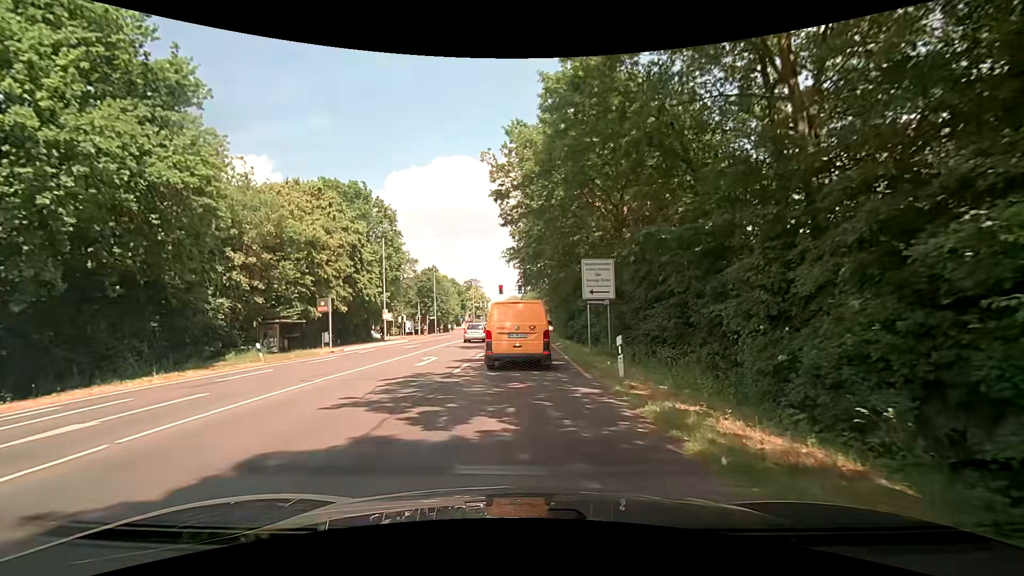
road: secondary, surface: asphalt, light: Day
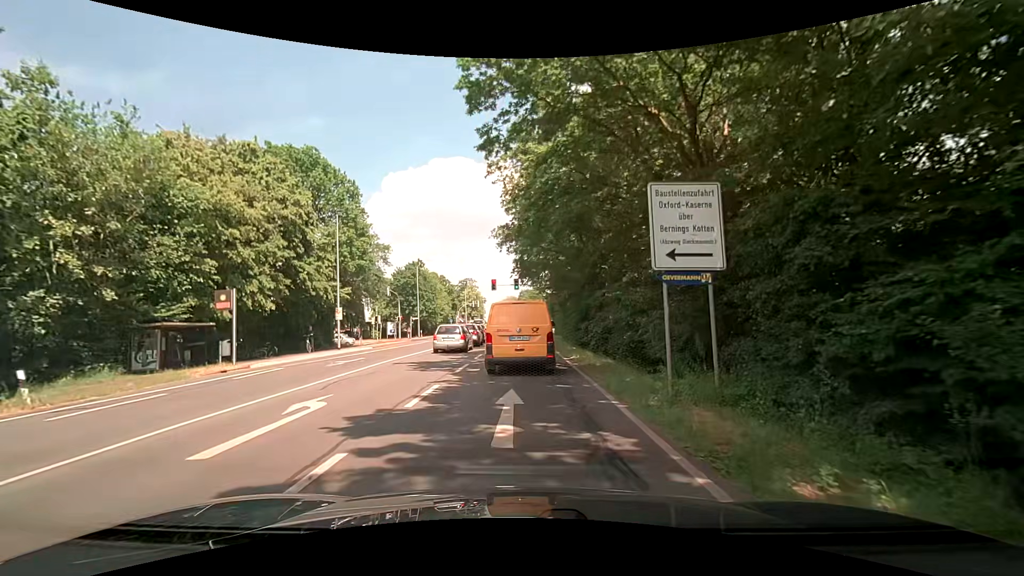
(+0.1, +11.2) m; +1°
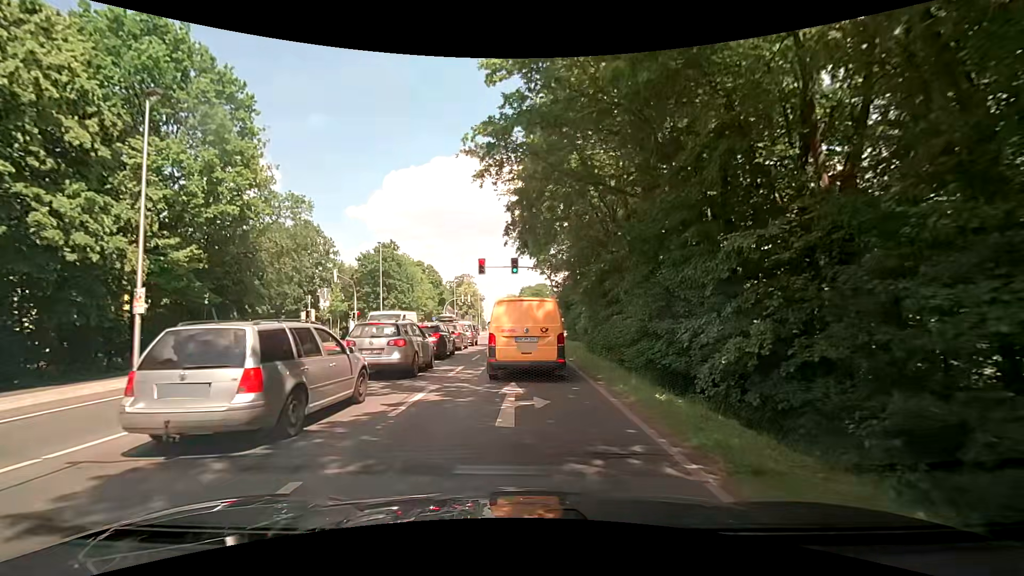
(0.0, +19.0) m; 0°
(0, +10) (0, +20) (0, +30) (0, +40) (0, +50) (0, +60) (0, +70) (0, +80) (0, +90) (+1, +100) m
